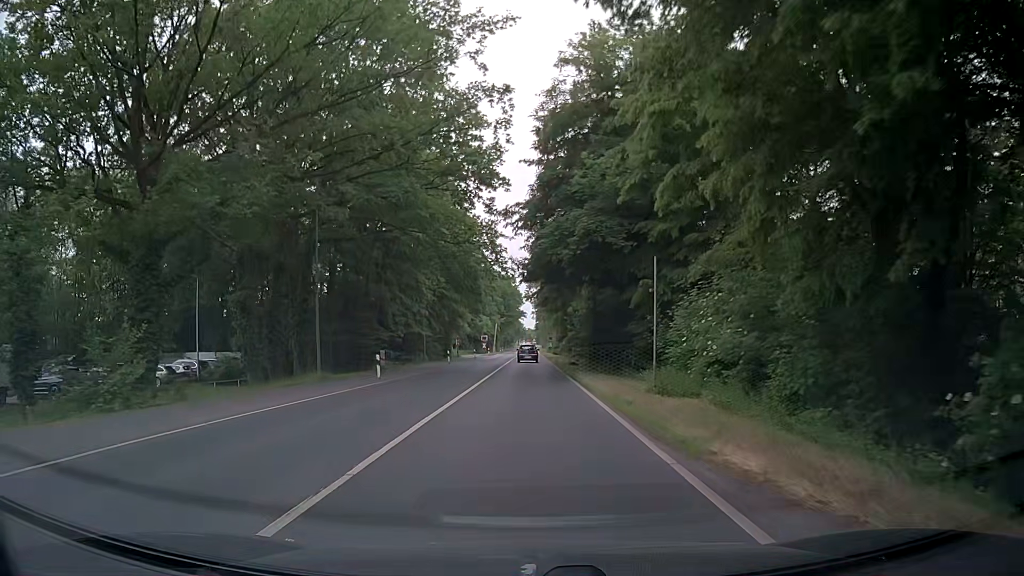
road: secondary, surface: asphalt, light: Day
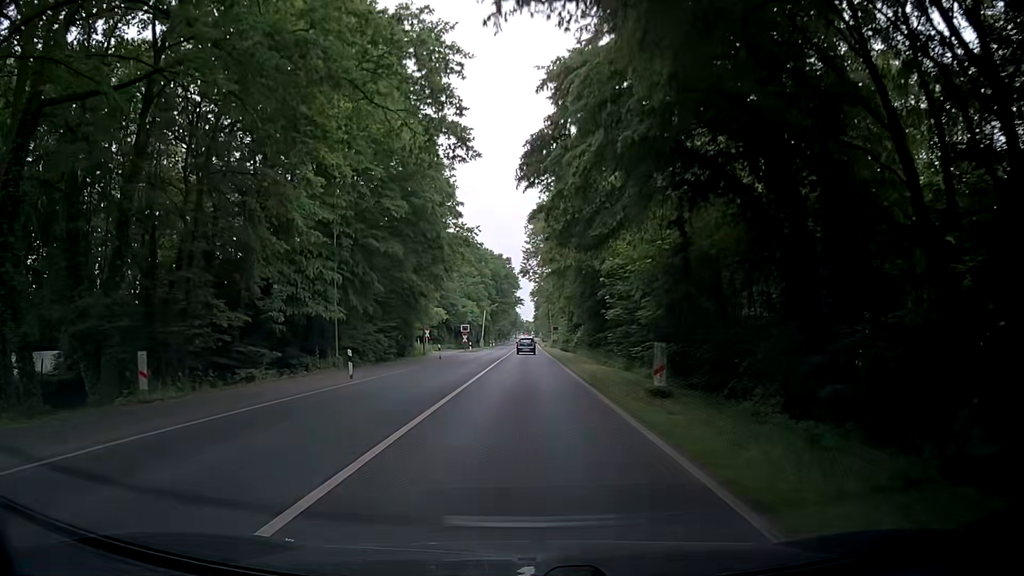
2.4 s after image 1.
(+0.2, +30.0) m; 0°
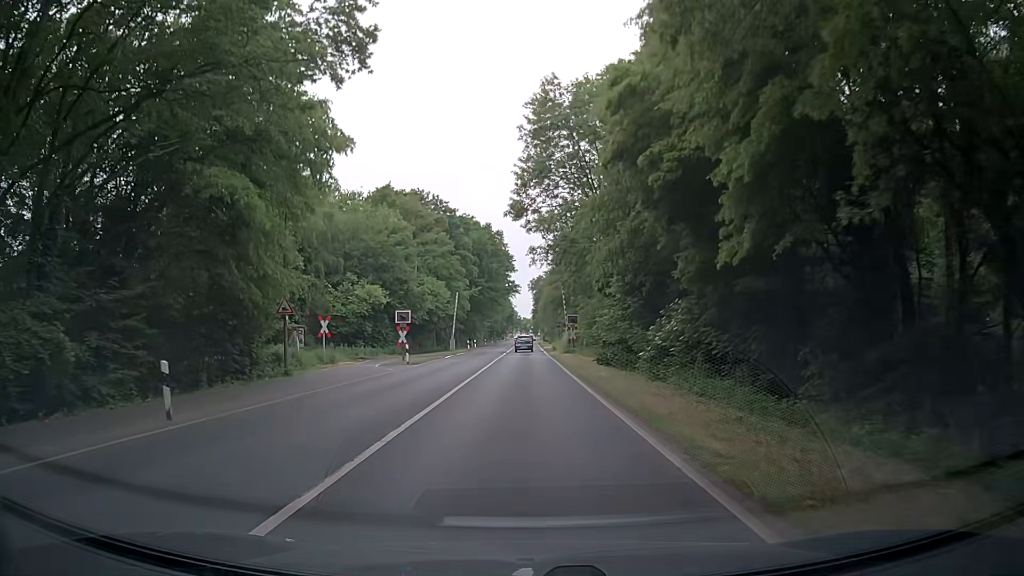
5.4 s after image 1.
(+0.6, +38.2) m; +1°
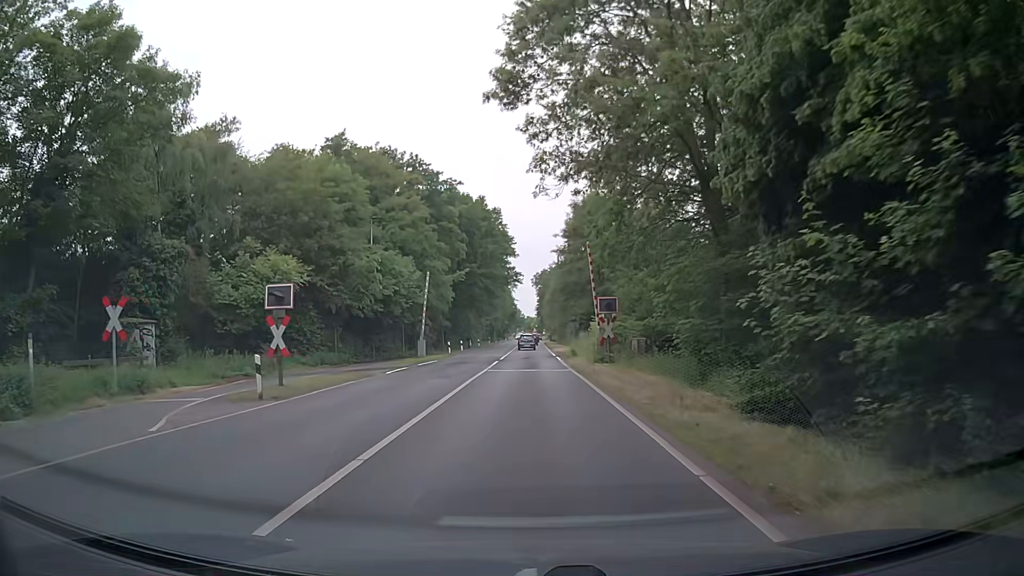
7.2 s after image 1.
(0.0, +21.1) m; +1°
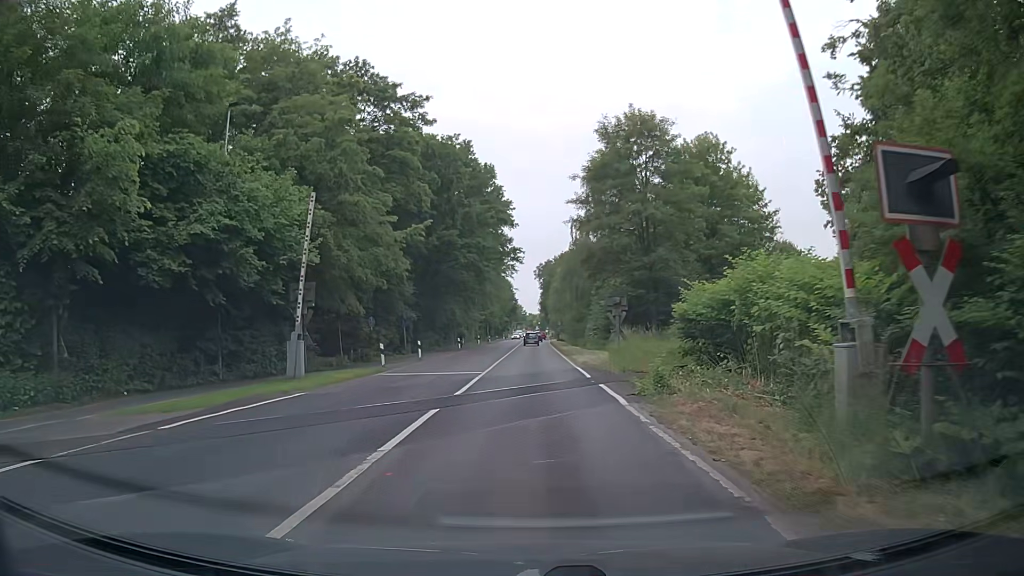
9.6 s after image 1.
(-0.5, +25.0) m; -1°
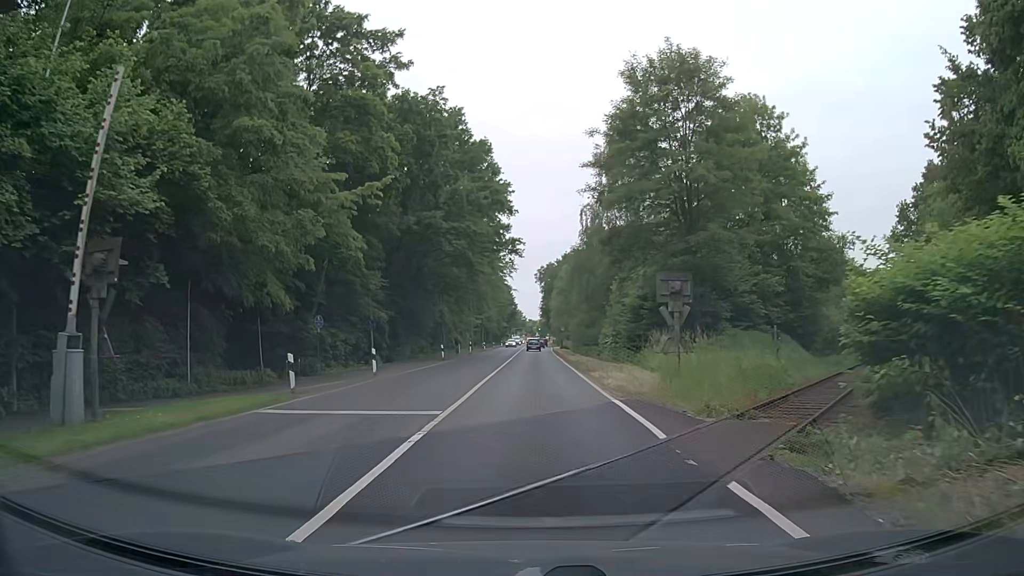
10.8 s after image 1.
(0.0, +11.2) m; 0°
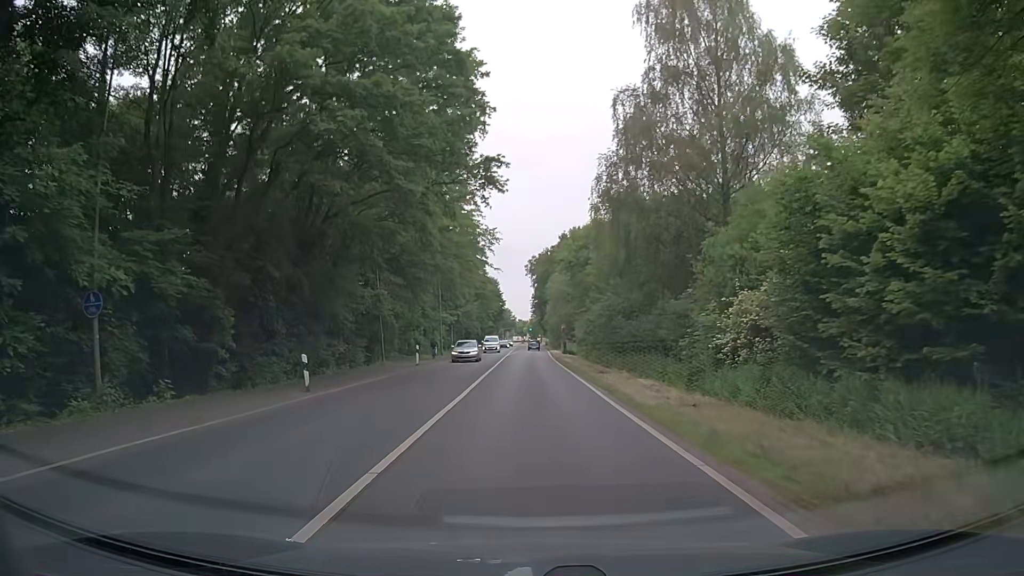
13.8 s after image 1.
(+0.2, +28.0) m; +1°
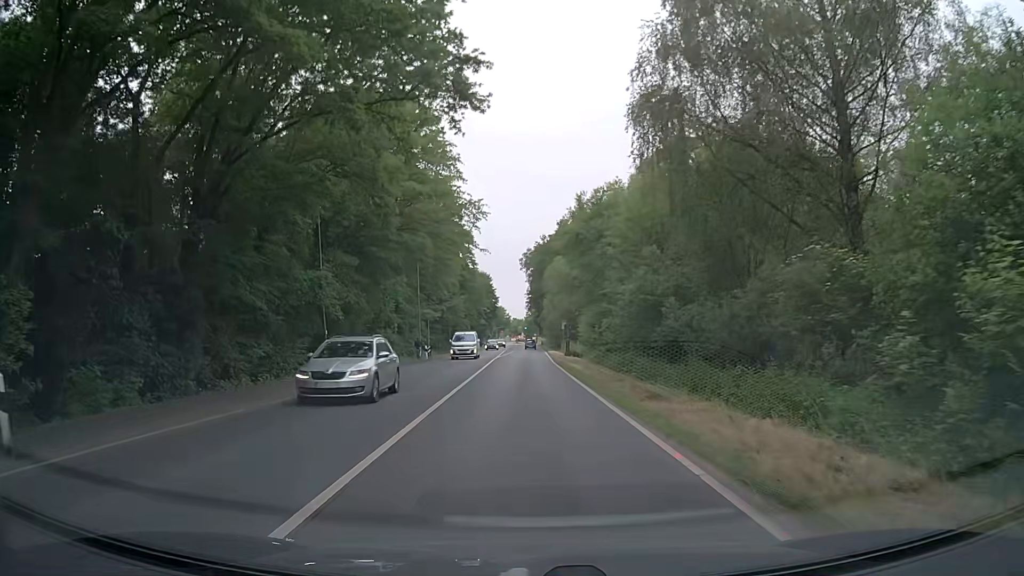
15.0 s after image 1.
(+0.1, +12.5) m; 0°
(0, +10) (0, +20) (0, +30) (+1, +40) (+1, +50) (+1, +60) (+1, +70) (+1, +80) (+1, +90) (+1, +100) m
